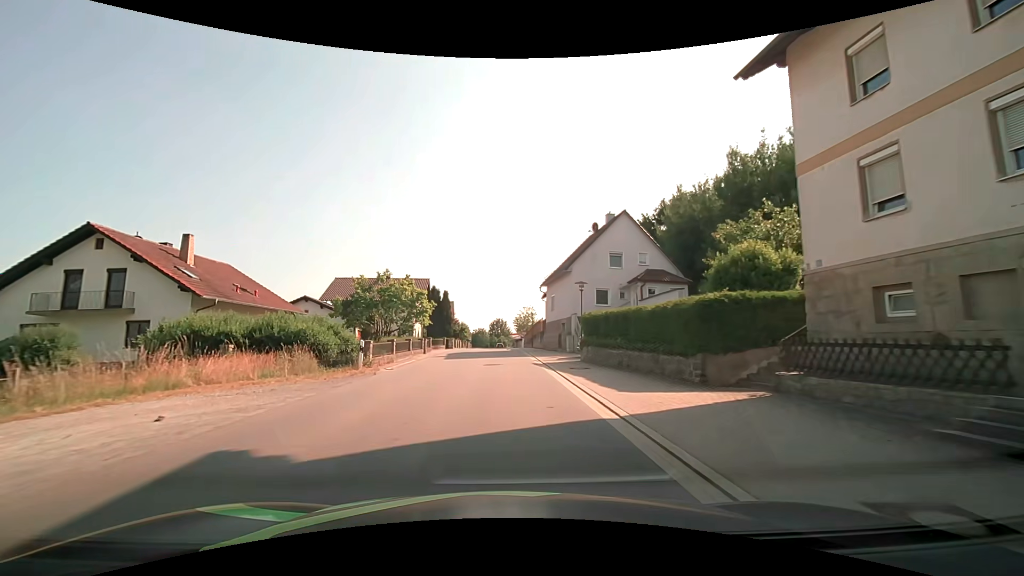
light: Day
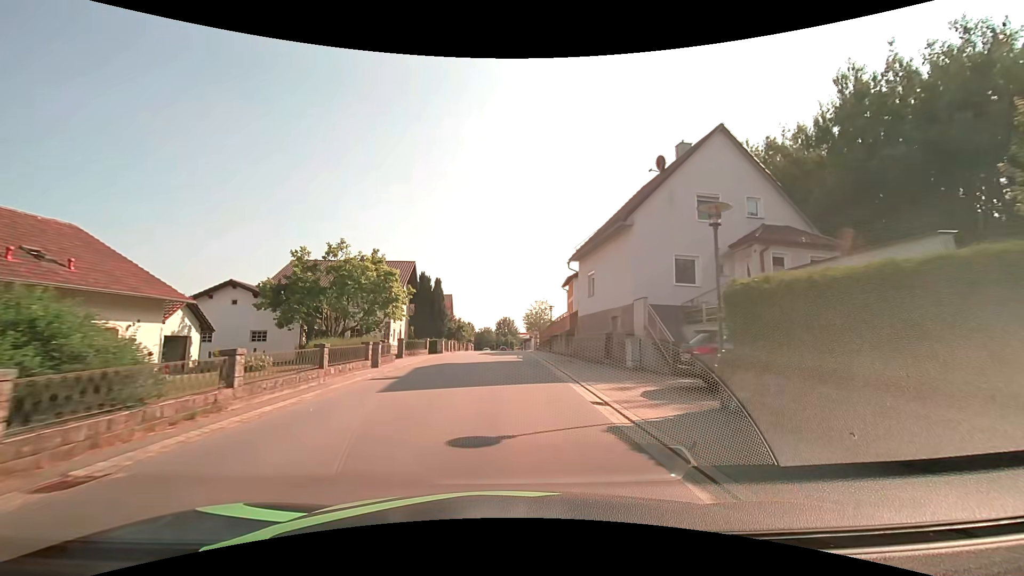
(-0.2, +15.1) m; -1°
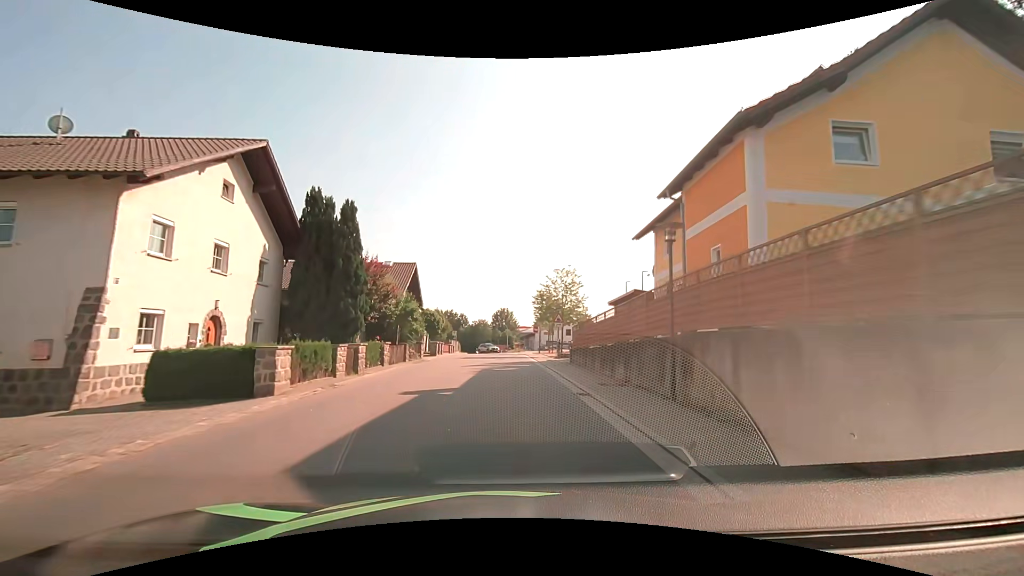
(-0.1, +30.5) m; 0°
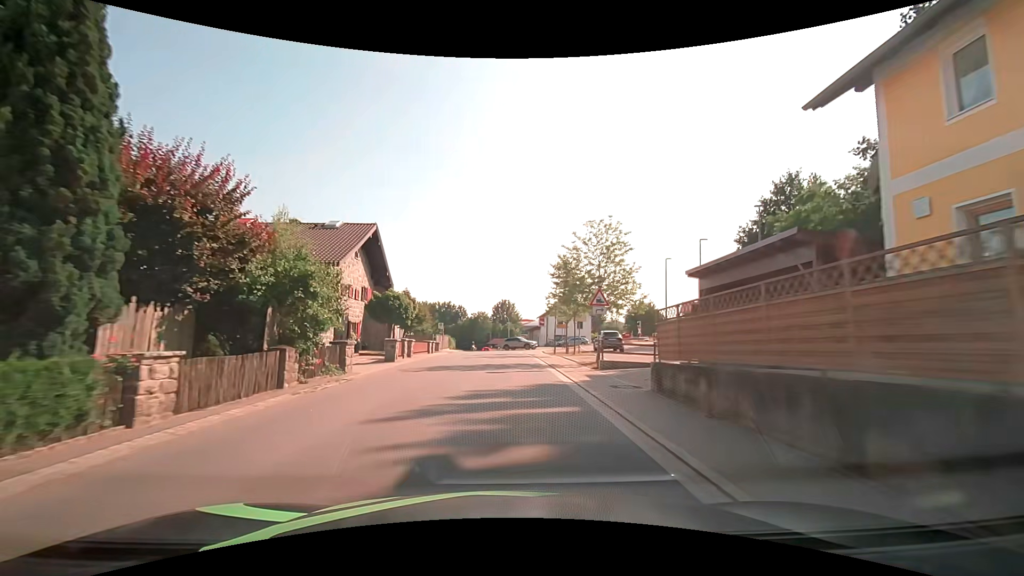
(-0.1, +15.4) m; 0°
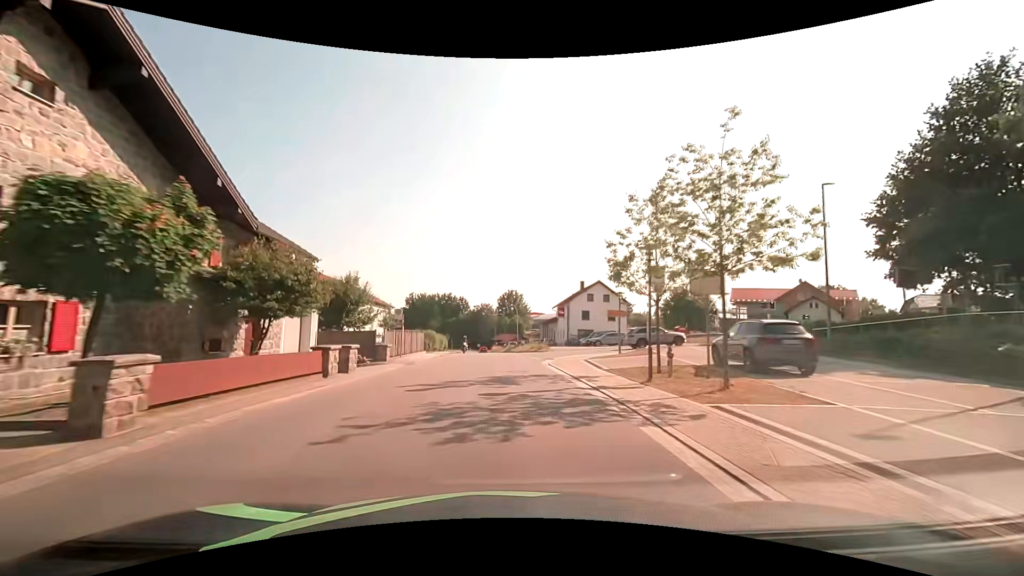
(-0.2, +23.3) m; -1°
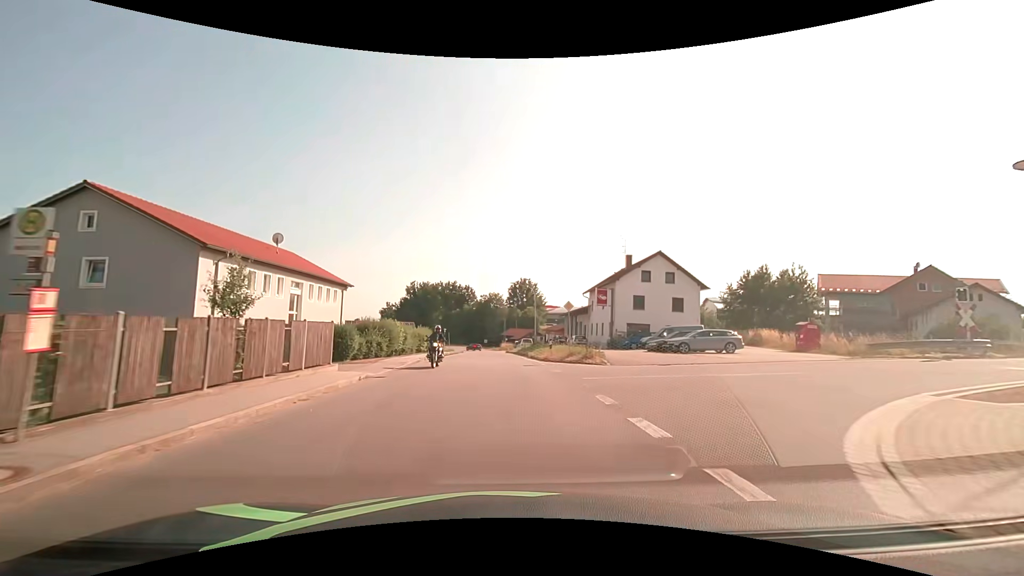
(-0.3, +23.4) m; -1°
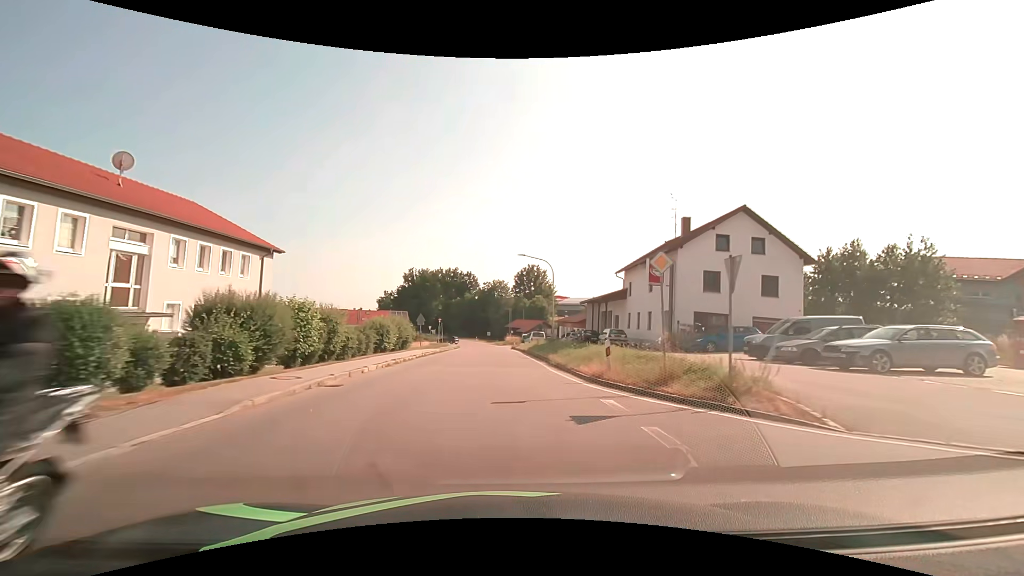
(-0.1, +15.7) m; -1°
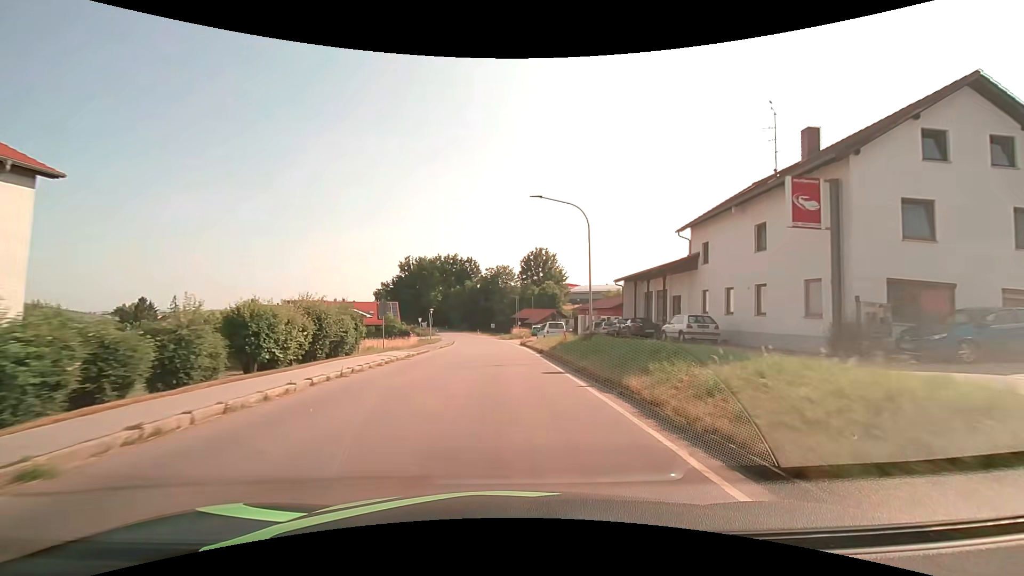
(-0.1, +15.7) m; 0°
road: tertiary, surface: asphalt
(0, +10) (0, +20) (0, +30) (-1, +40) (-1, +50) (-2, +60) (-3, +70) (-5, +80) (-7, +90) (-9, +99) m
